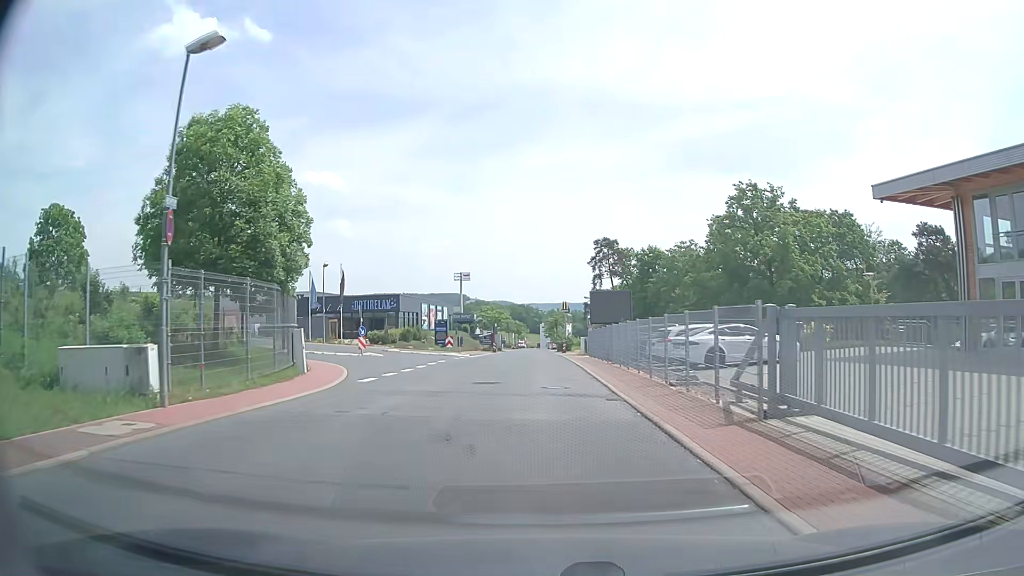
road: unclassified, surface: asphalt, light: Day
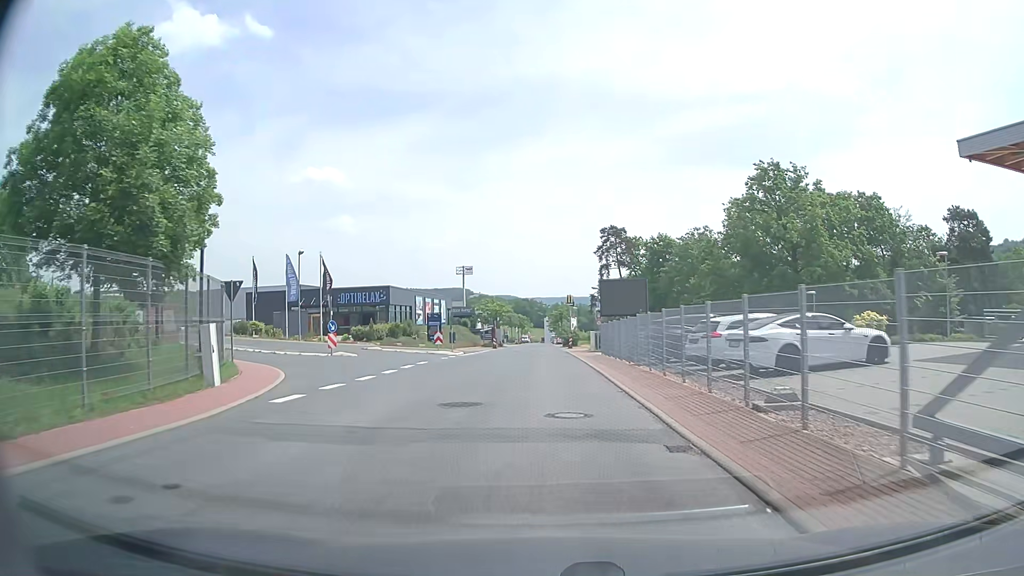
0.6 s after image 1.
(0.0, +6.7) m; 0°
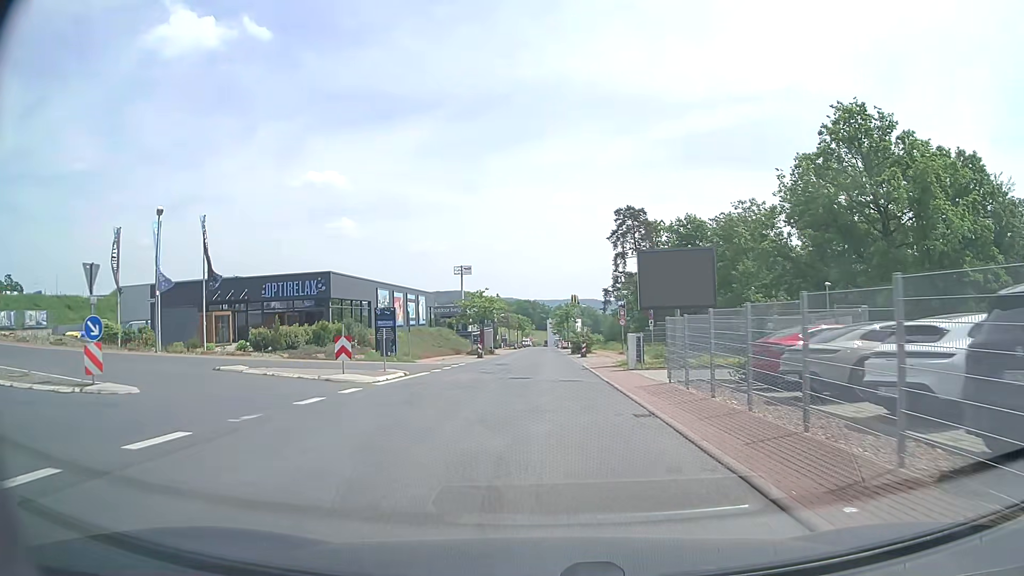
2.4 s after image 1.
(-0.1, +20.0) m; 0°
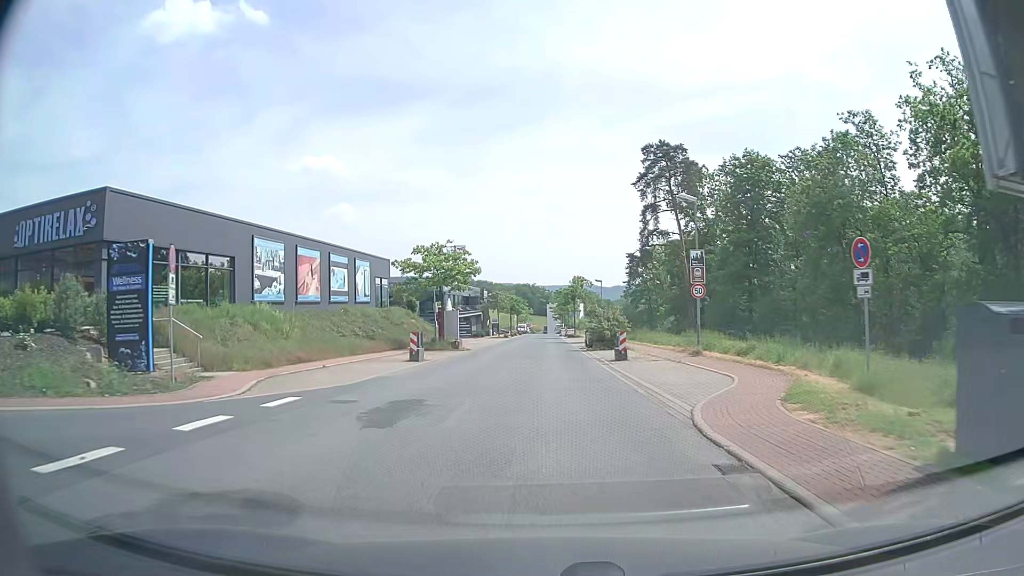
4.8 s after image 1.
(-0.1, +27.1) m; -1°
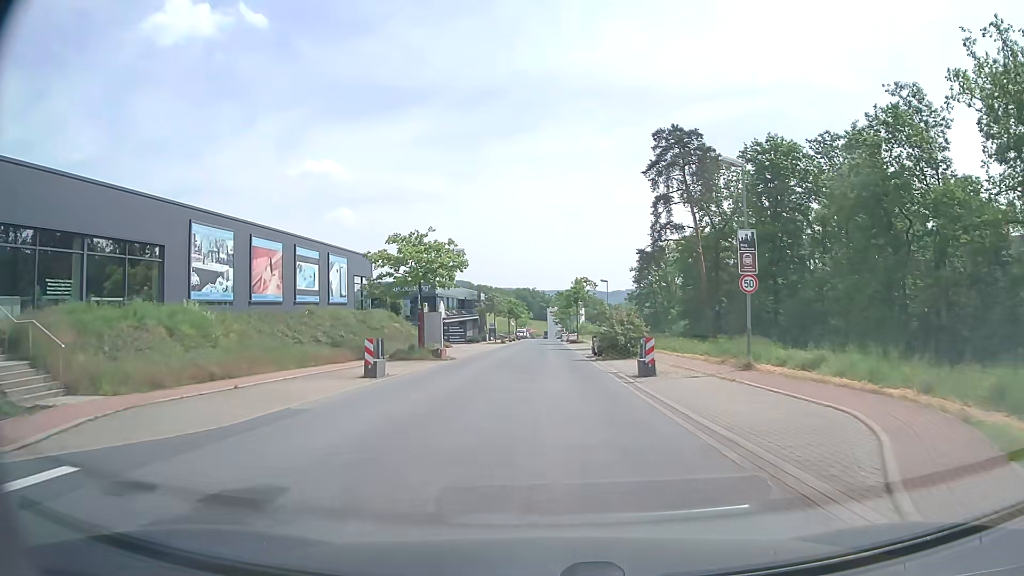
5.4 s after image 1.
(+0.1, +6.9) m; +1°
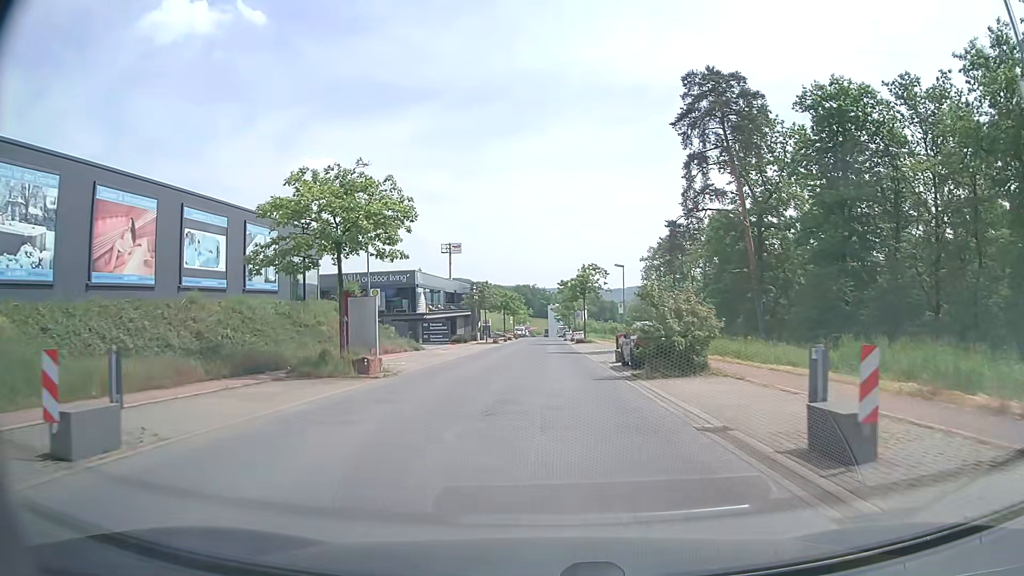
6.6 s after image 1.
(0.0, +14.0) m; 0°
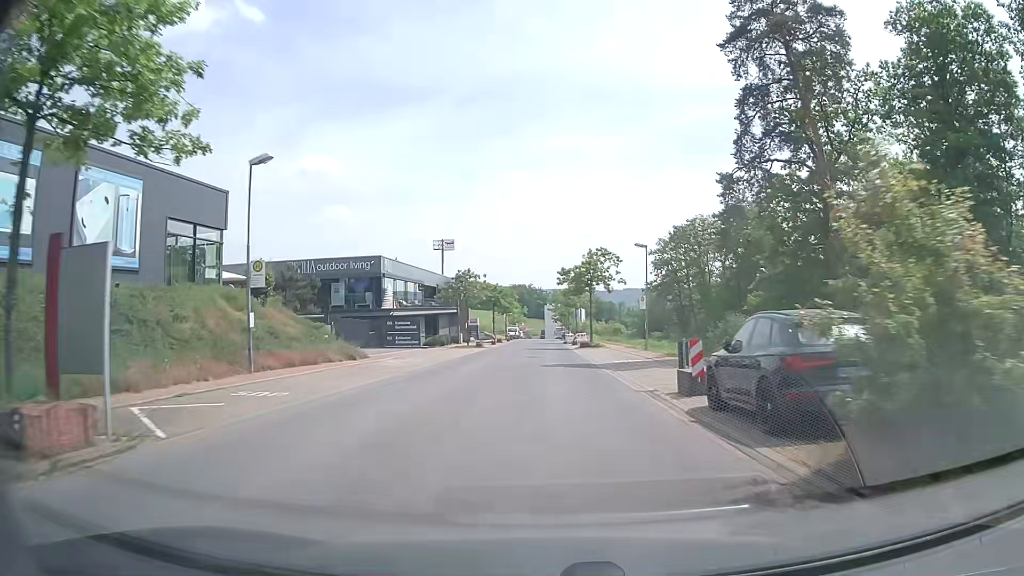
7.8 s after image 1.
(0.0, +14.1) m; 0°
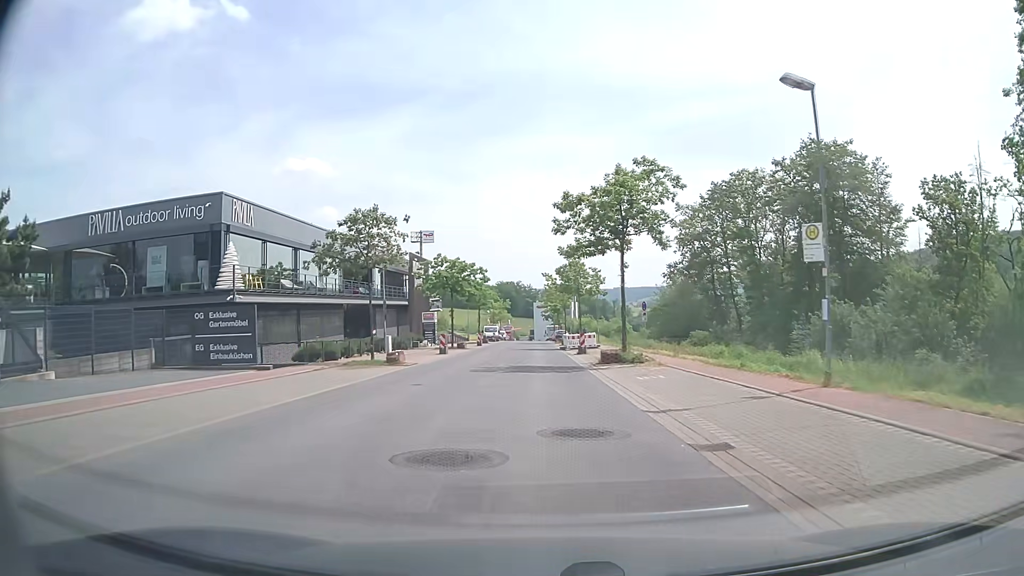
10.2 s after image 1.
(+0.3, +28.7) m; +1°
(0, +10) (0, +20) (0, +30) (0, +40) (0, +50) (-1, +60) (-1, +70) (-1, +80) (-1, +90) (-1, +100) m
